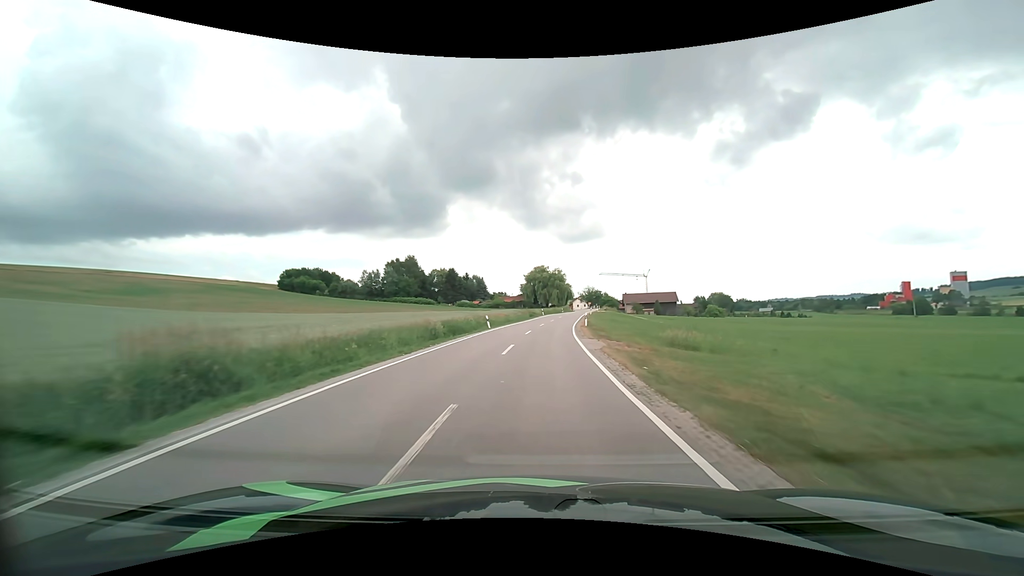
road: secondary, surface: asphalt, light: Day
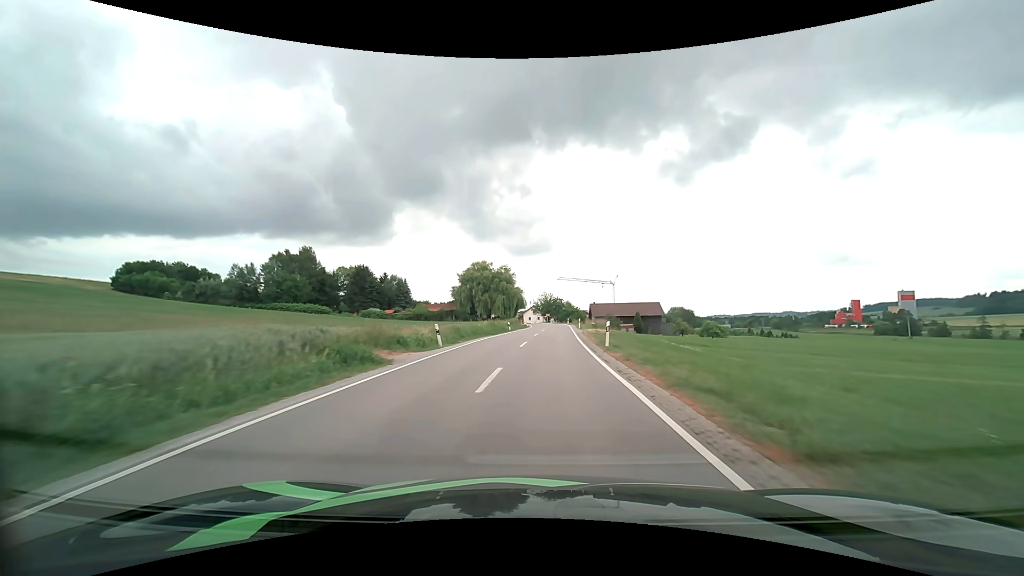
(+2.7, +55.0) m; +6°
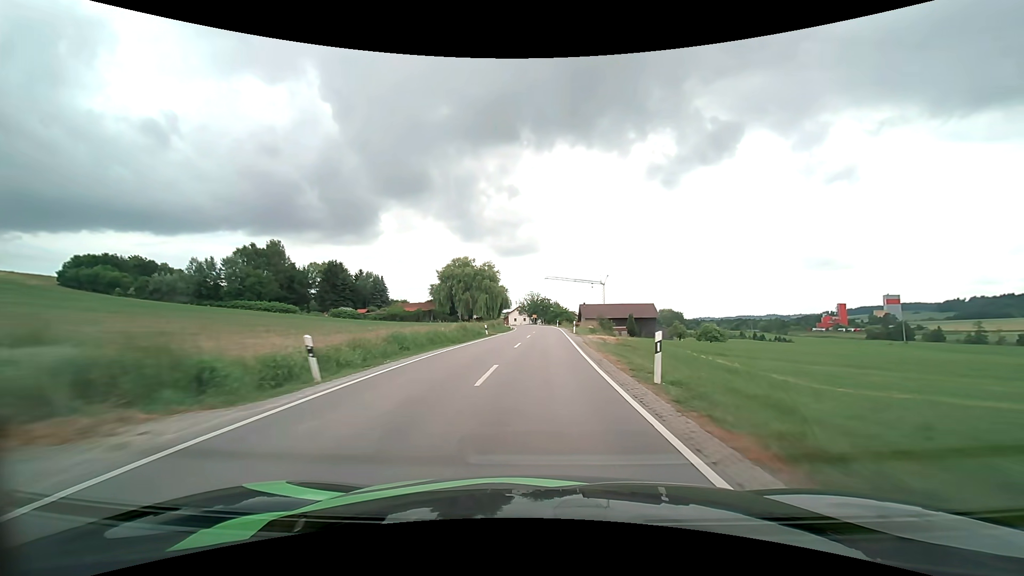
(+0.1, +11.0) m; +2°
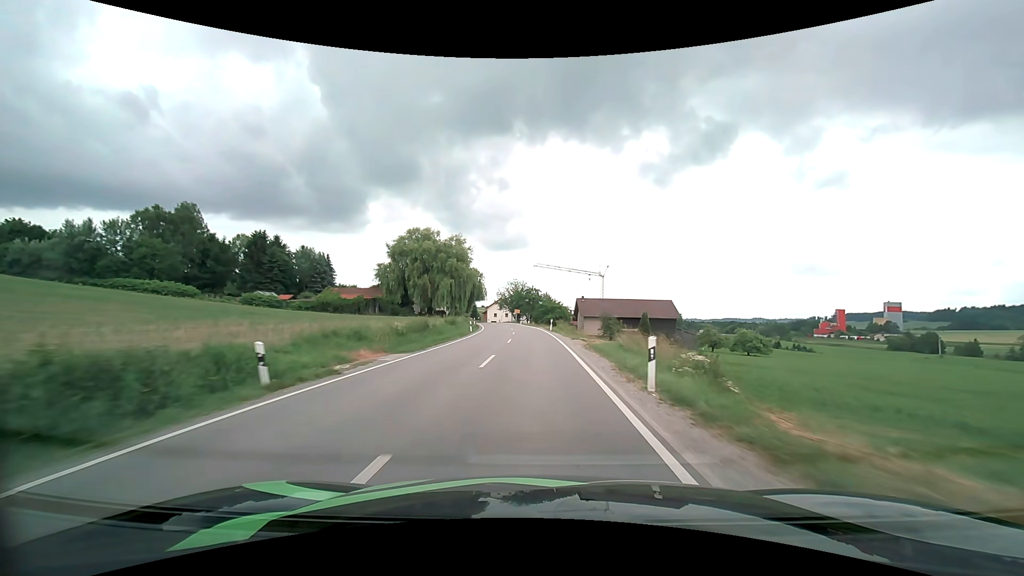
(+0.7, +32.8) m; +1°
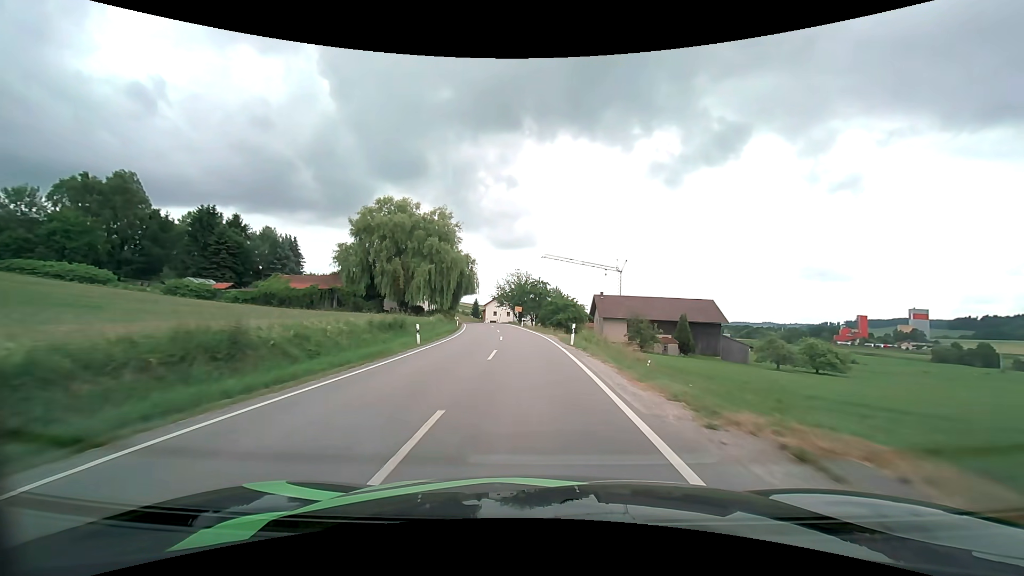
(-0.1, +21.8) m; -1°
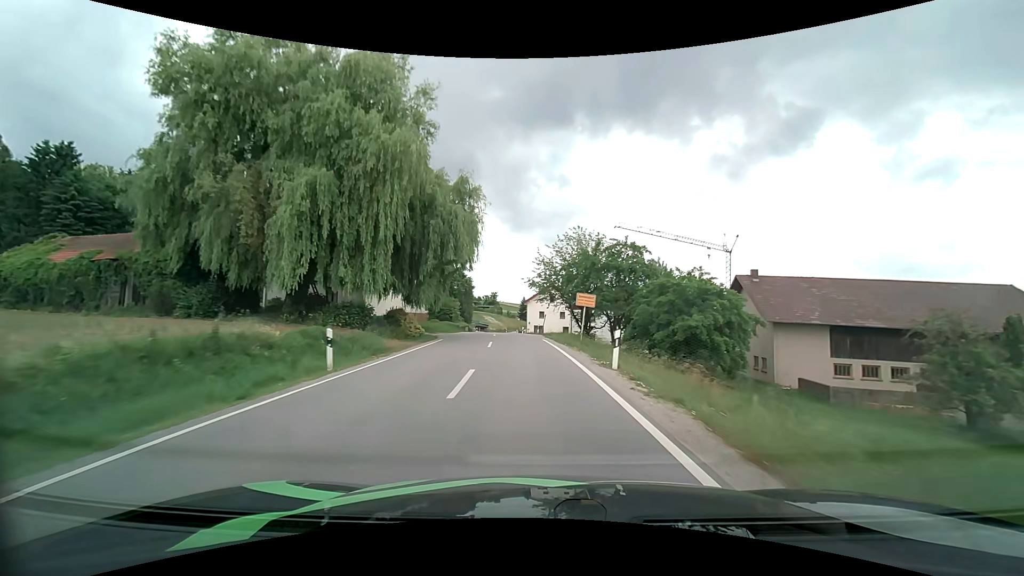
(-2.1, +43.7) m; -6°
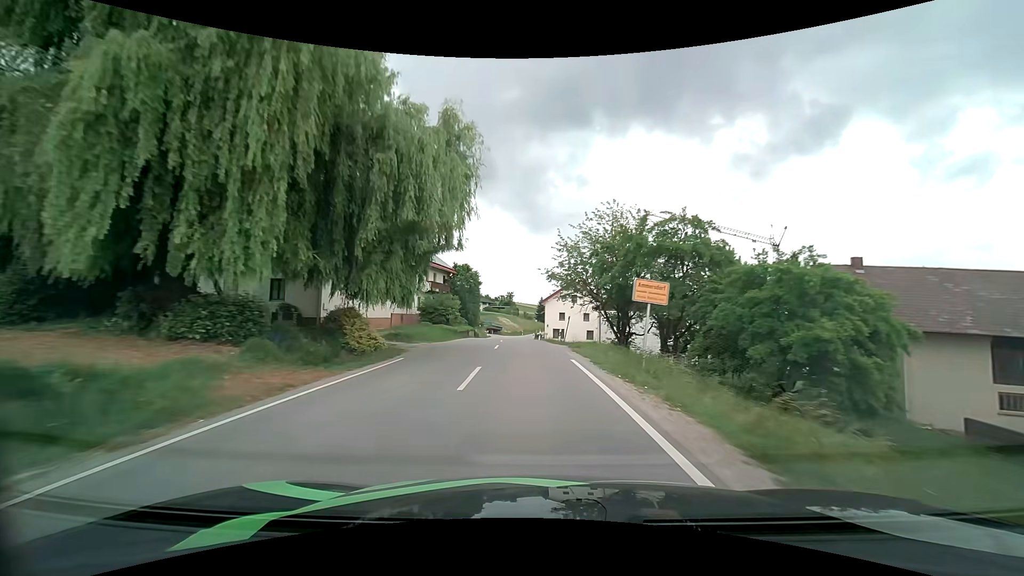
(-0.2, +10.8) m; -2°
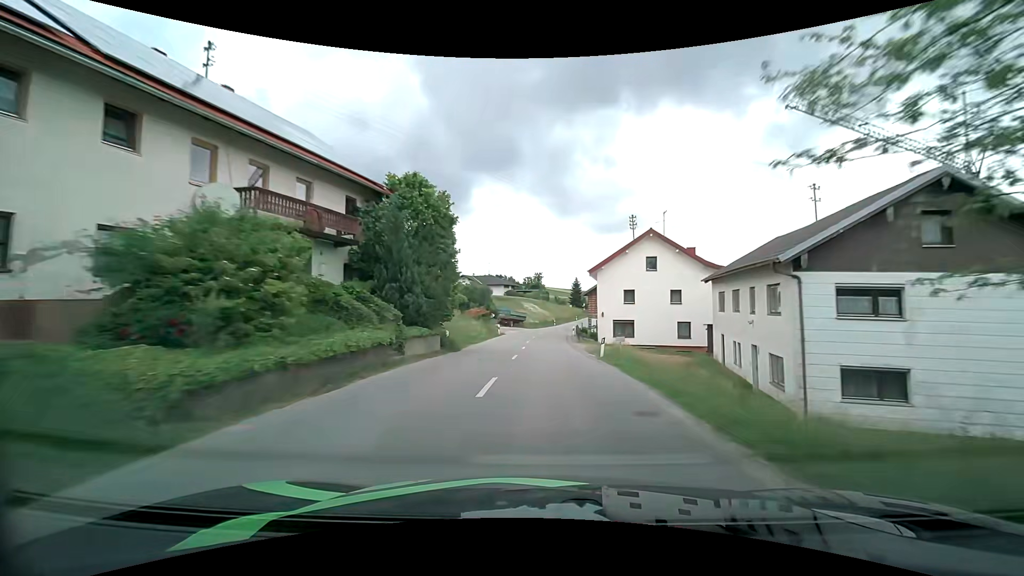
(-1.0, +30.9) m; -4°
(0, +10) (0, +20) (0, +30) (+1, +40) (+2, +50) (+3, +60) (+4, +70) (+6, +80) (+7, +90) (+9, +99) m
